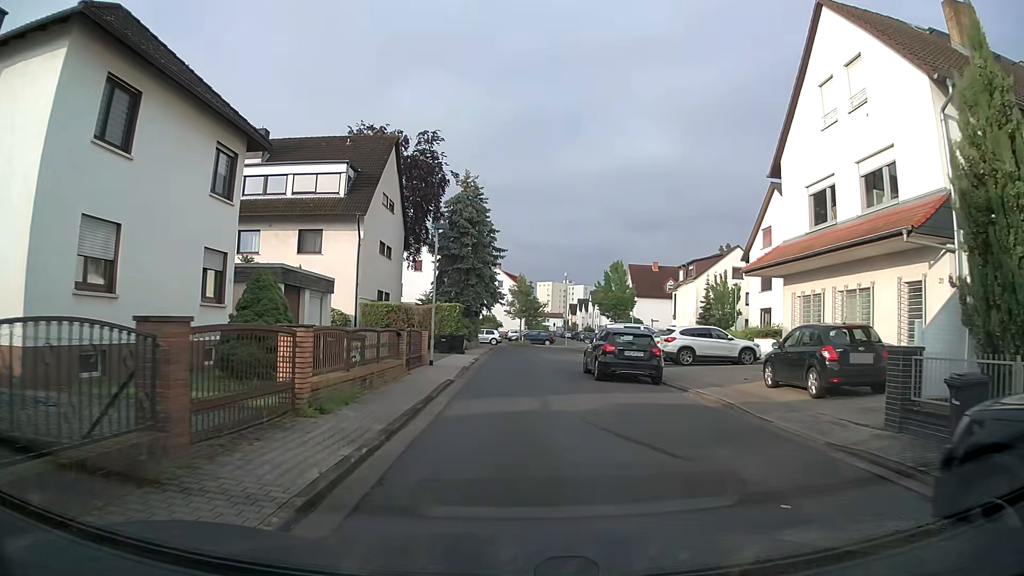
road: residential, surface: asphalt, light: Day
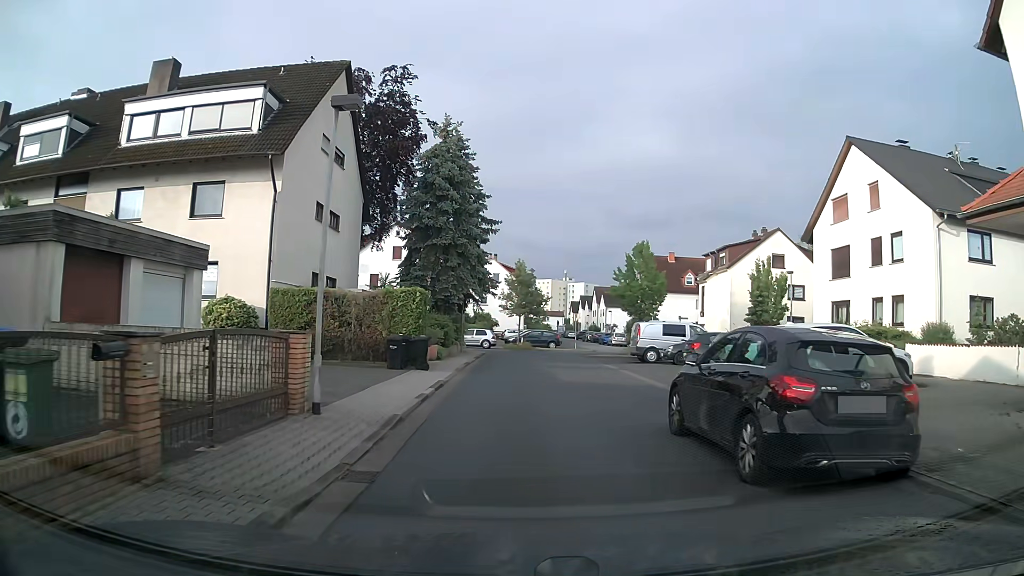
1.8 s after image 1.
(0.0, +12.2) m; 0°
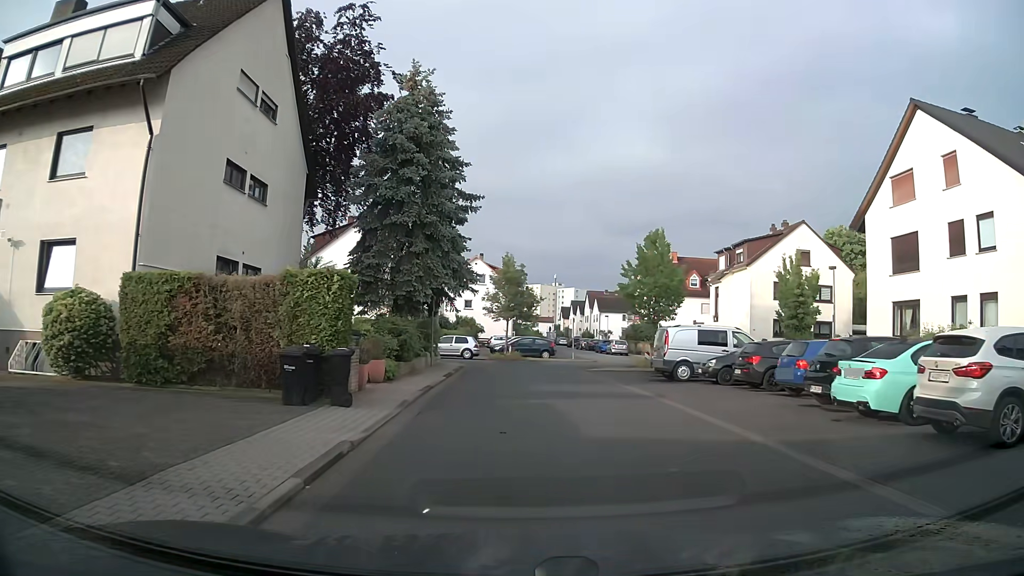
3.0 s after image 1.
(0.0, +8.0) m; +1°
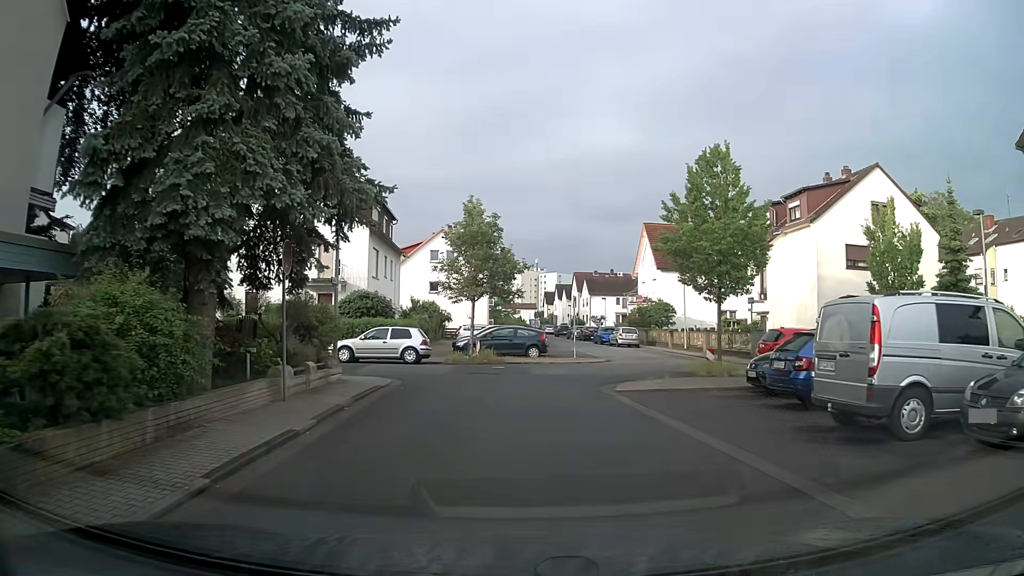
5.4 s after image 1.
(+0.3, +15.1) m; +2°
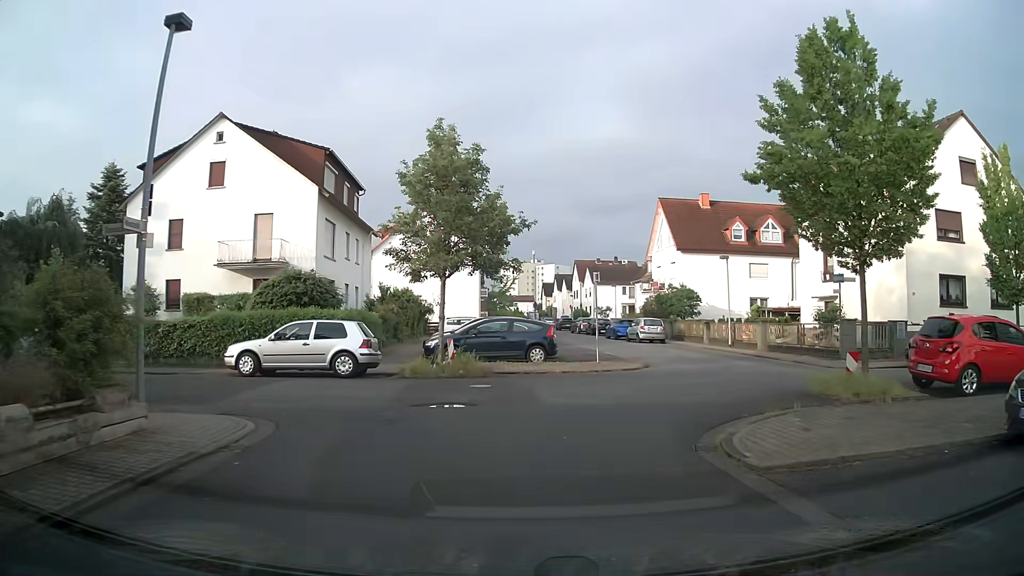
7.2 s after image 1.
(0.0, +9.4) m; 0°
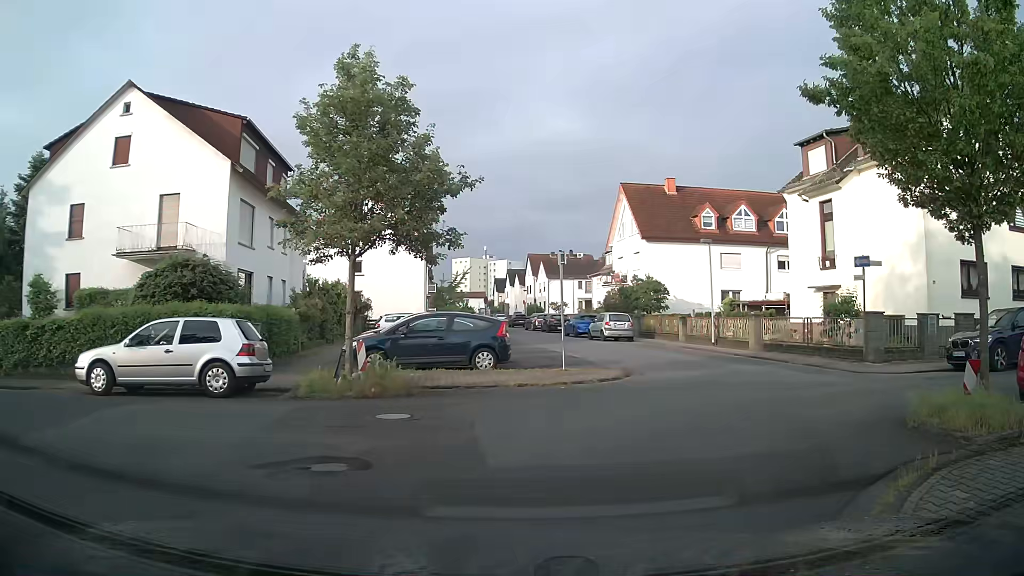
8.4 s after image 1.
(+0.1, +4.6) m; +4°
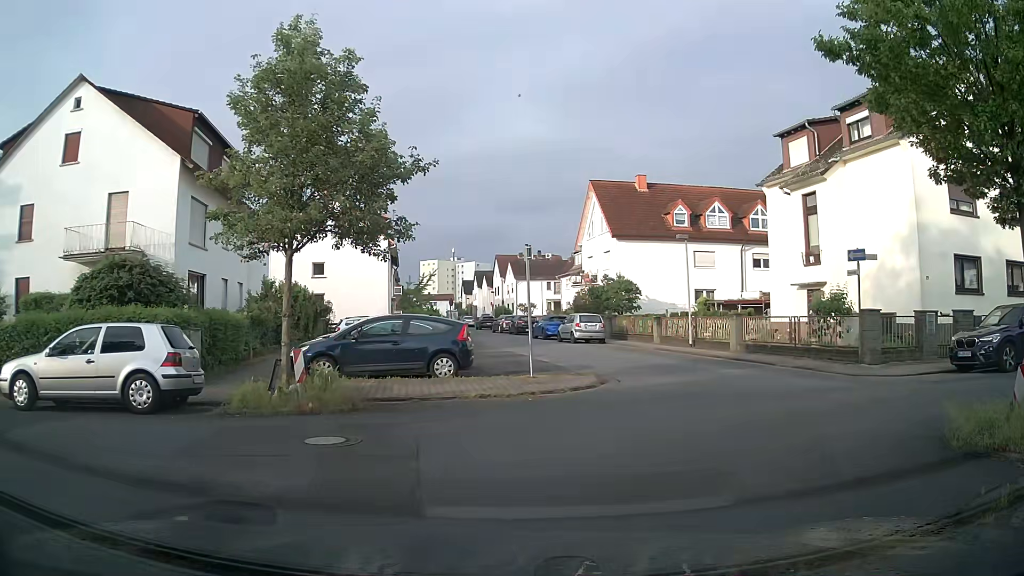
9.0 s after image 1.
(0.0, +1.5) m; +3°
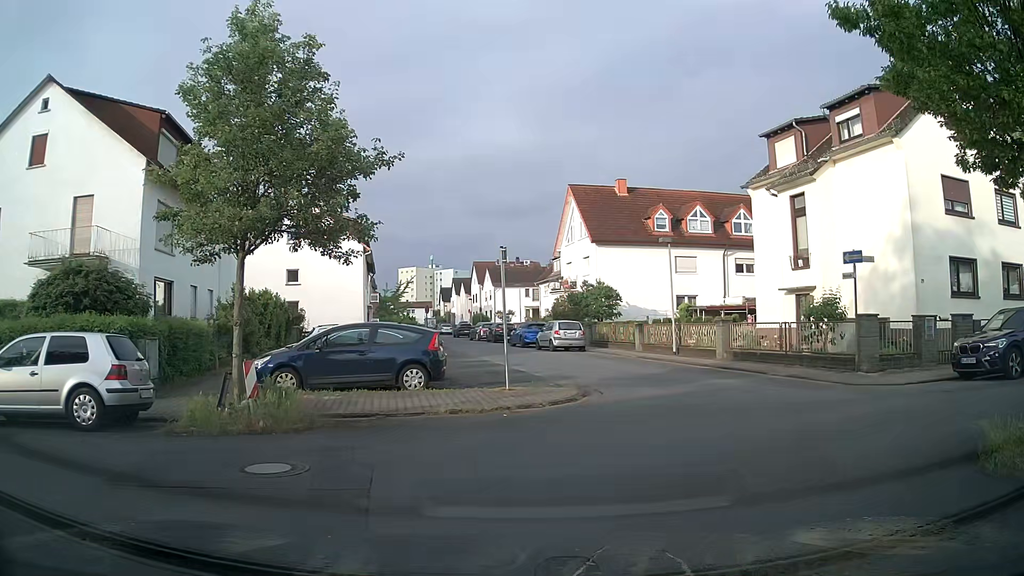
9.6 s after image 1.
(0.0, +0.9) m; +4°
